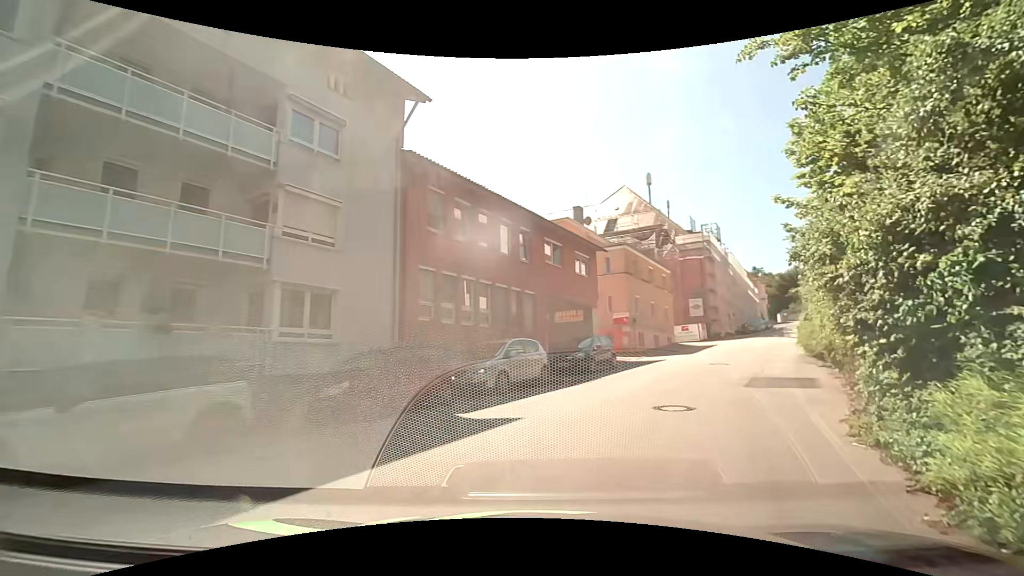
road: residential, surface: asphalt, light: Day
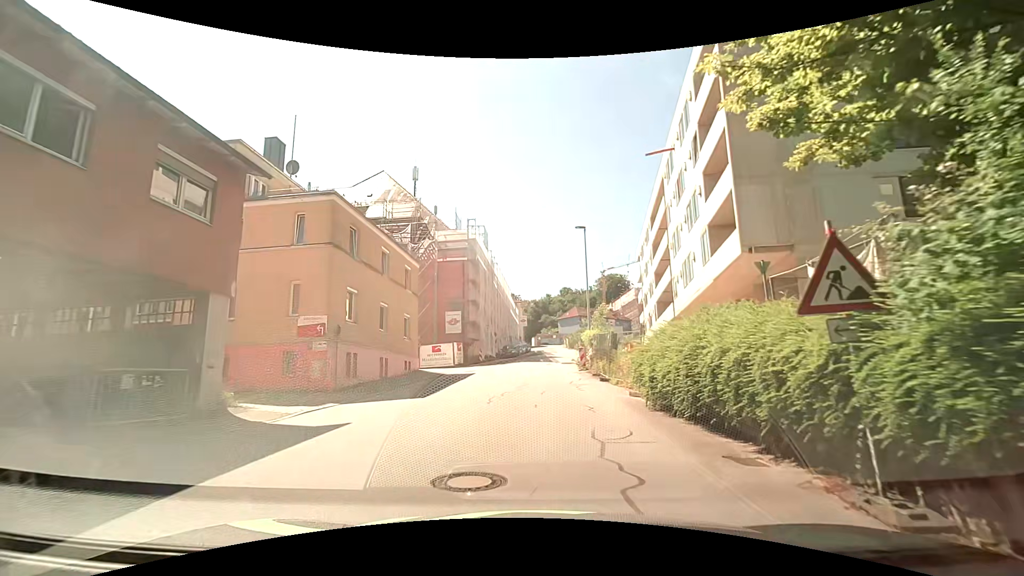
(+5.2, +15.8) m; +27°
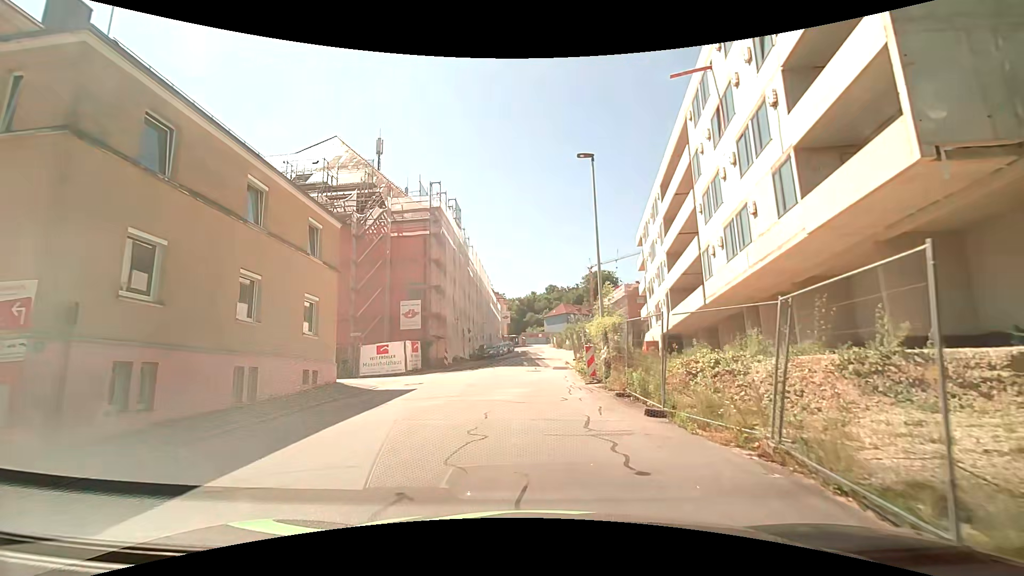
(+0.2, +10.9) m; +2°
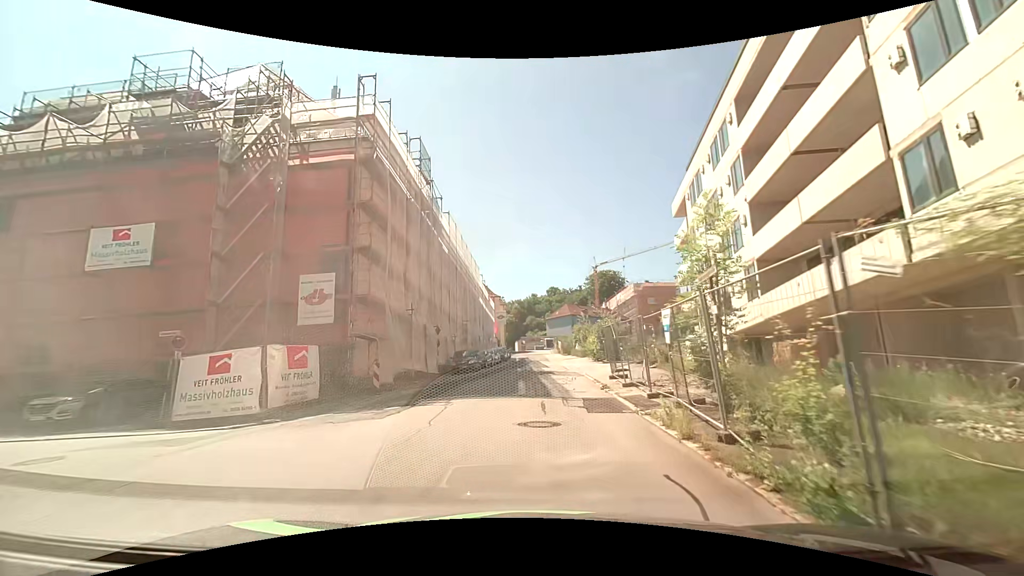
(0.0, +16.1) m; +1°
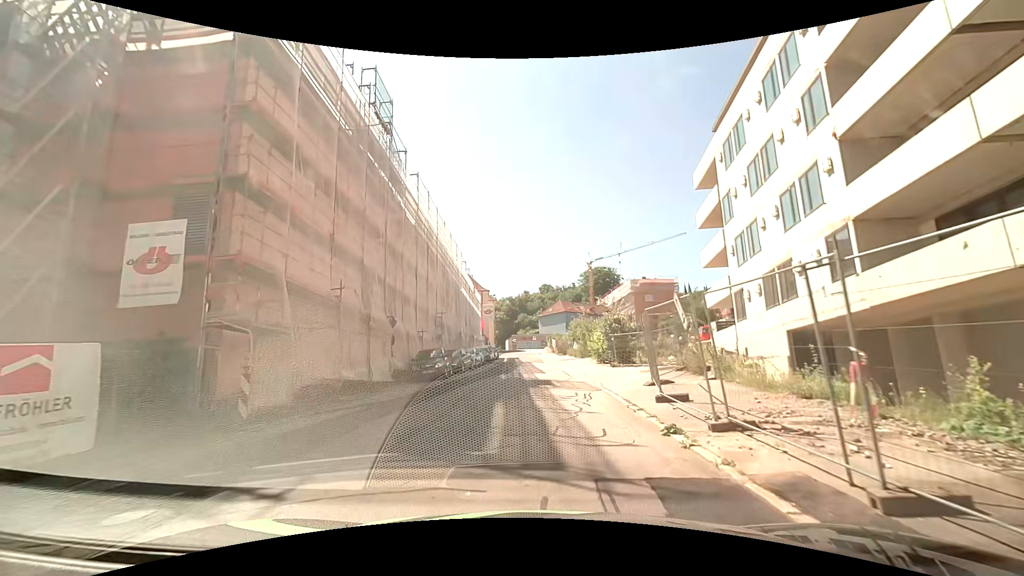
(0.0, +8.4) m; -1°
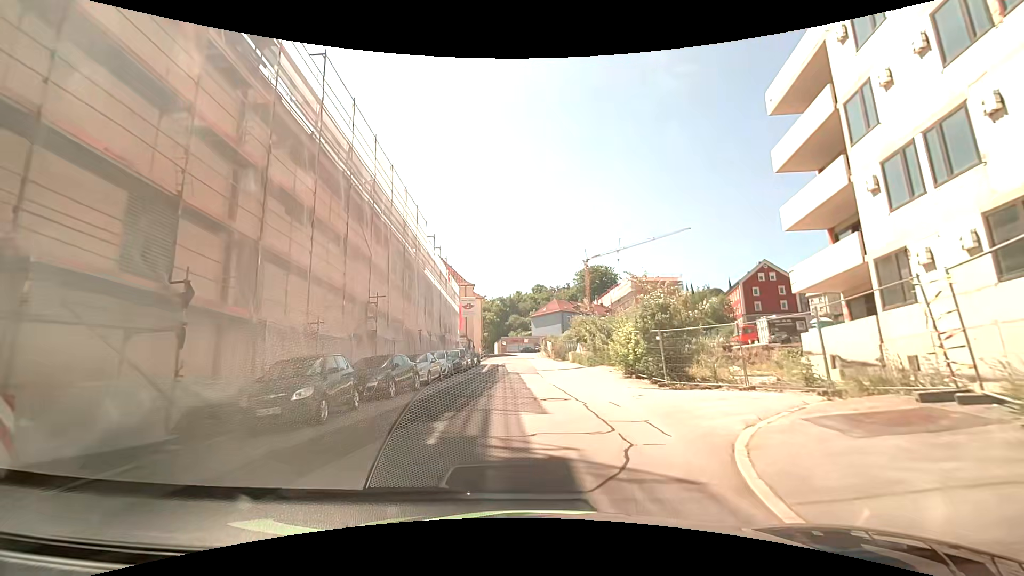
(+0.4, +13.2) m; +1°
(0, +10) (0, +20) (+1, +30) (+1, +40) (+1, +50) (0, +60) (0, +70) (0, +80) (0, +90) (-1, +100) m
